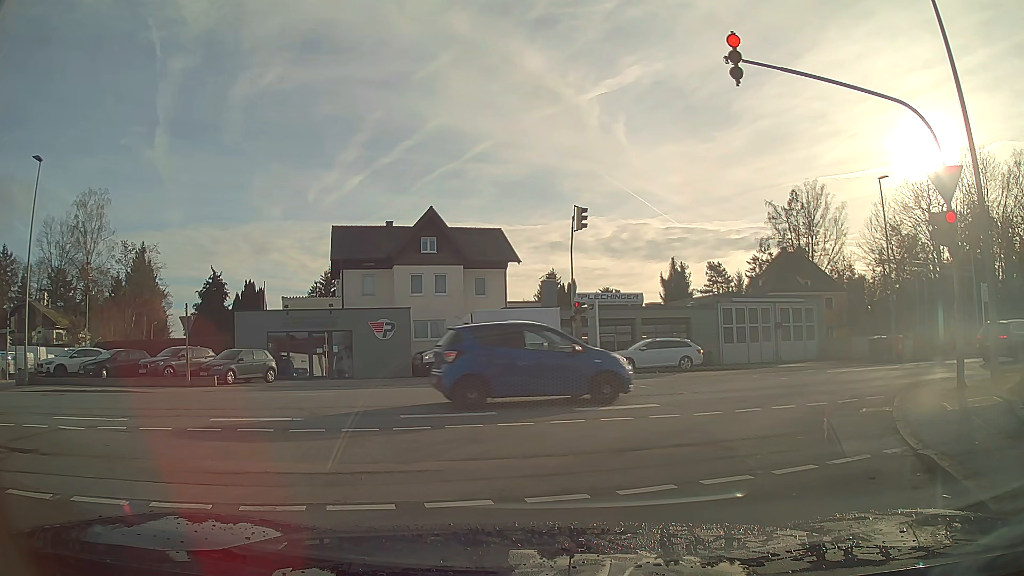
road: residential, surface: asphalt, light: Day
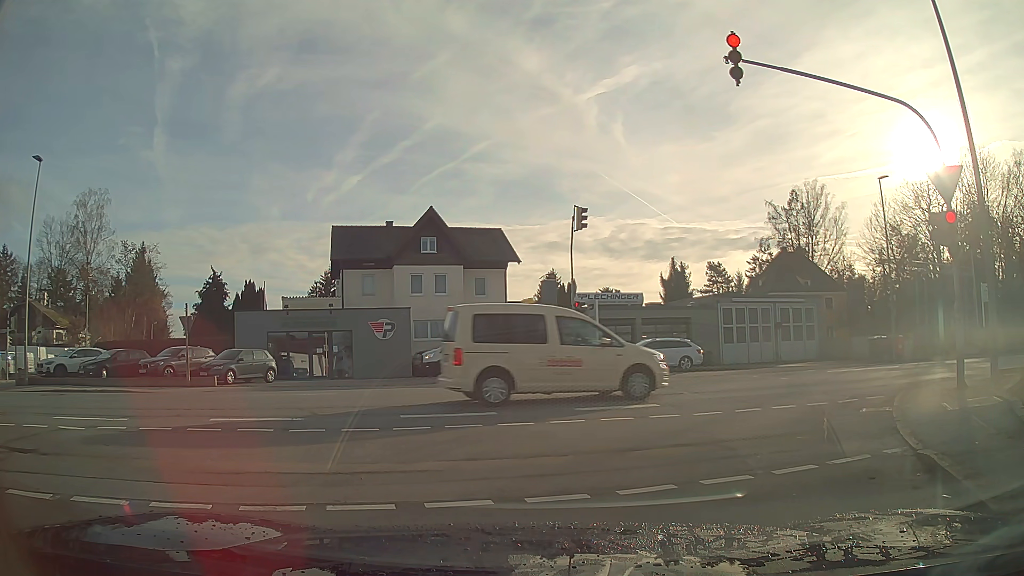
(0.0, 0.0) m; 0°
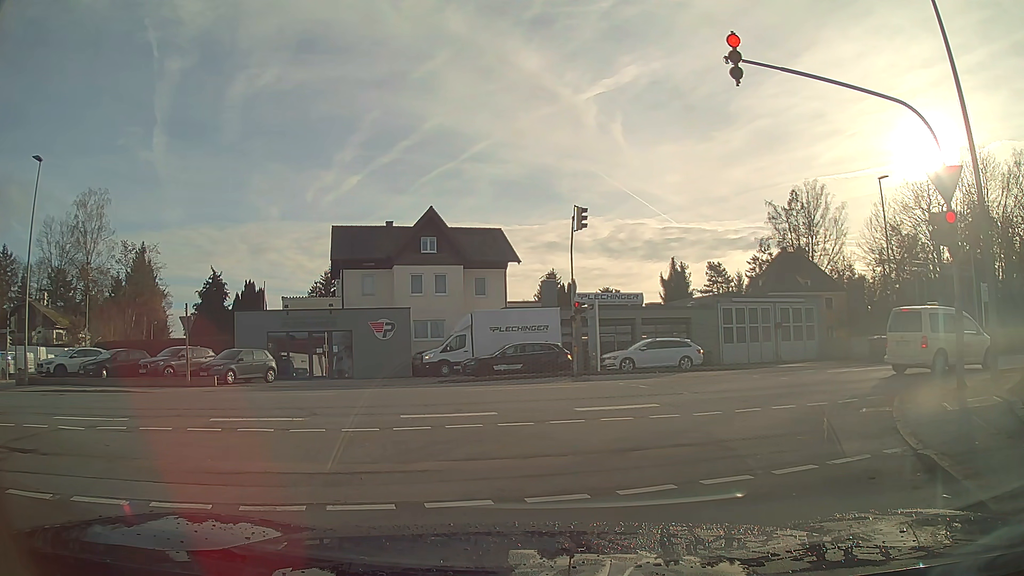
(0.0, 0.0) m; 0°
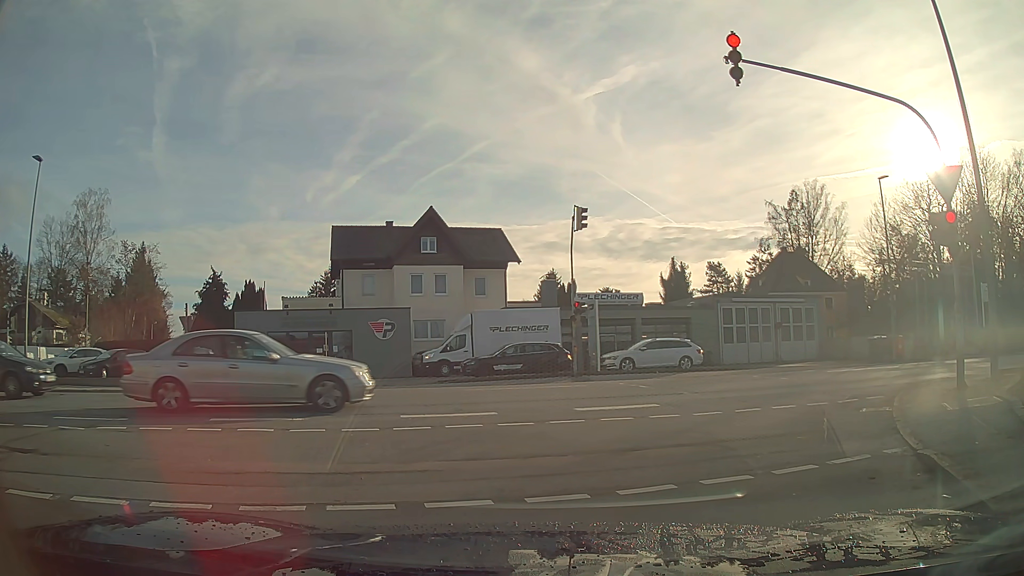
(0.0, 0.0) m; 0°
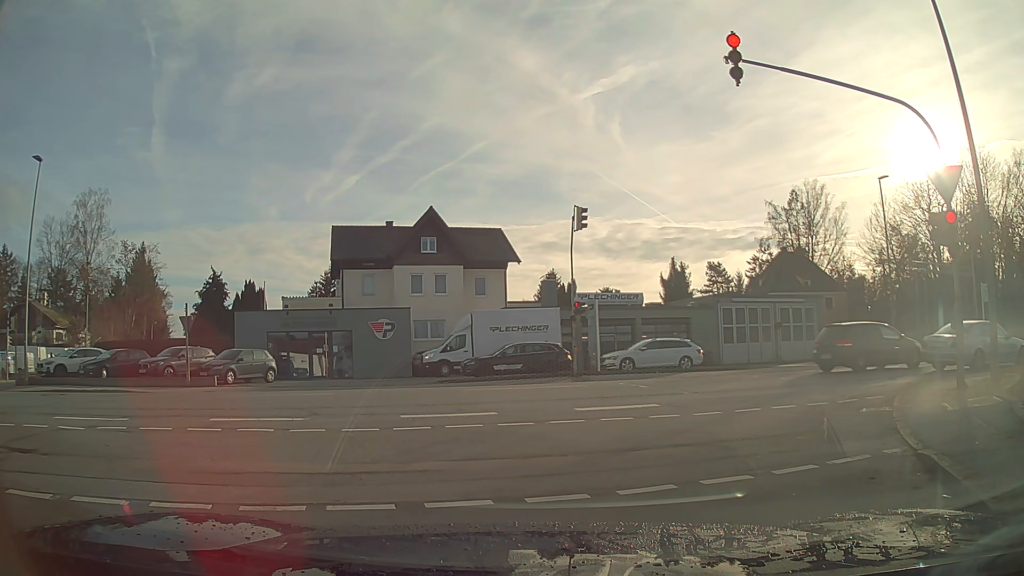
(0.0, 0.0) m; 0°
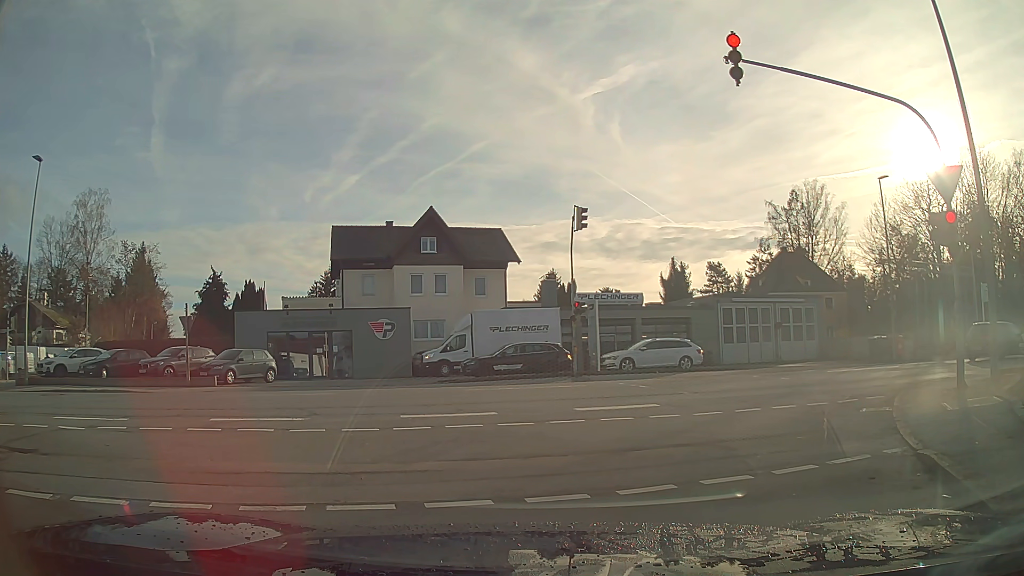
(0.0, 0.0) m; 0°
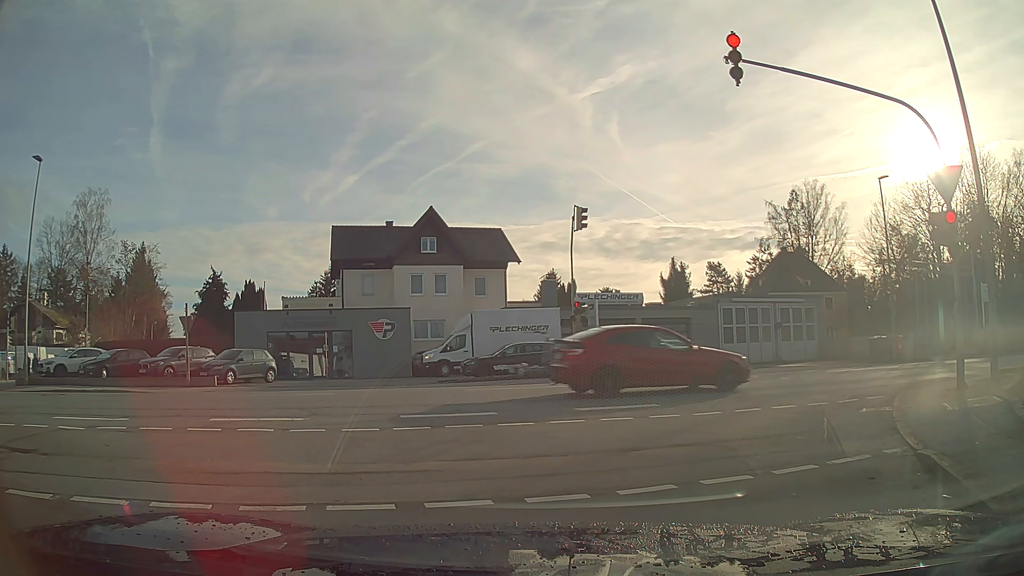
(0.0, 0.0) m; 0°
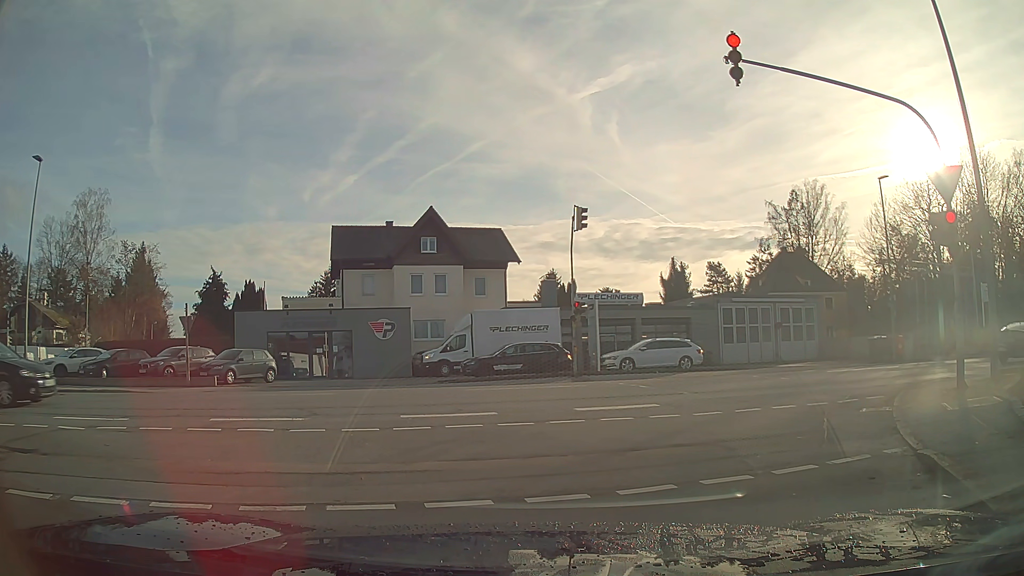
(0.0, 0.0) m; 0°
